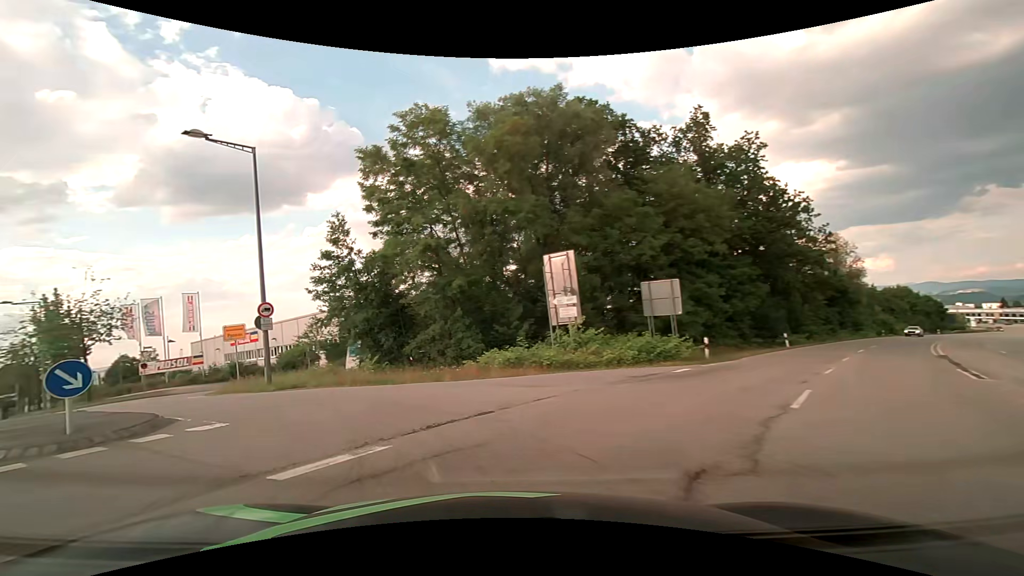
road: secondary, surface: asphalt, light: Day
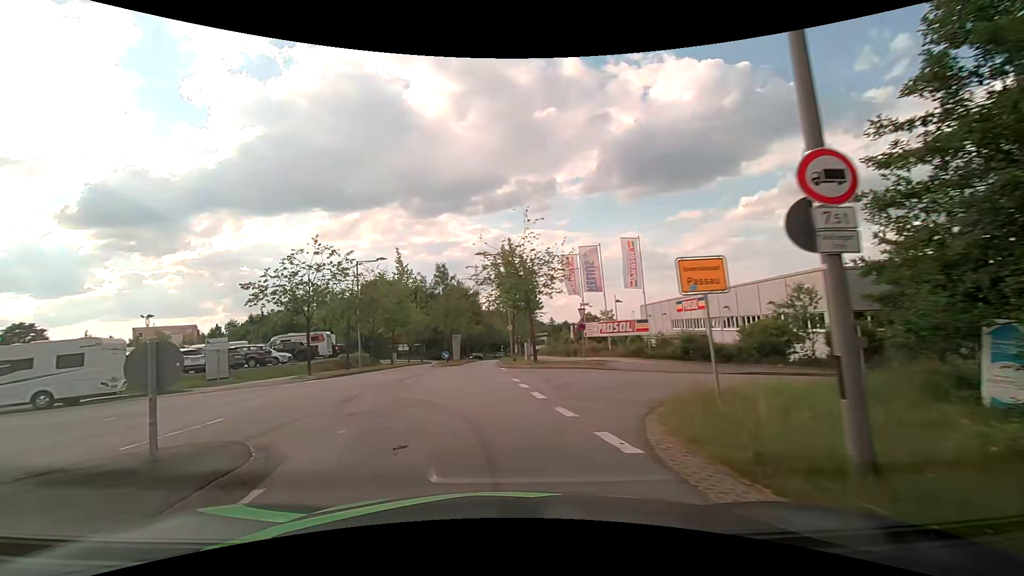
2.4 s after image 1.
(-6.6, +14.1) m; -48°
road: residential
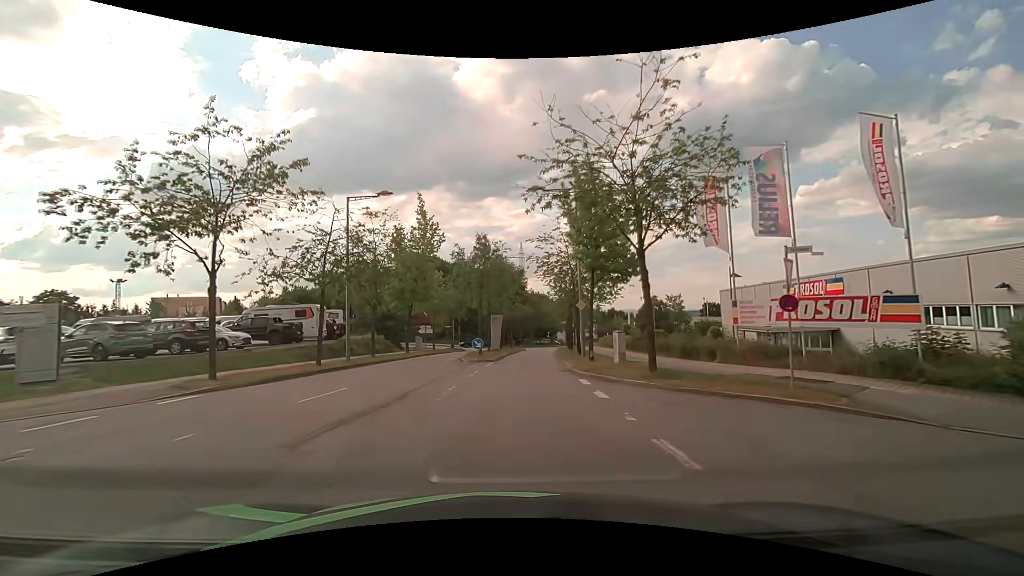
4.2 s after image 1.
(-1.5, +15.5) m; -6°
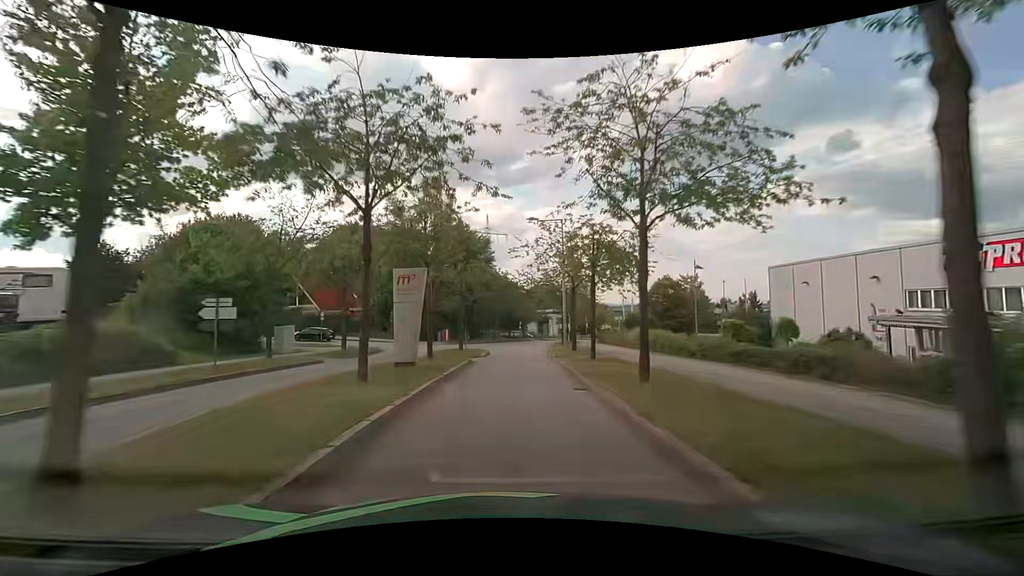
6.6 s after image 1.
(+0.9, +27.0) m; +4°
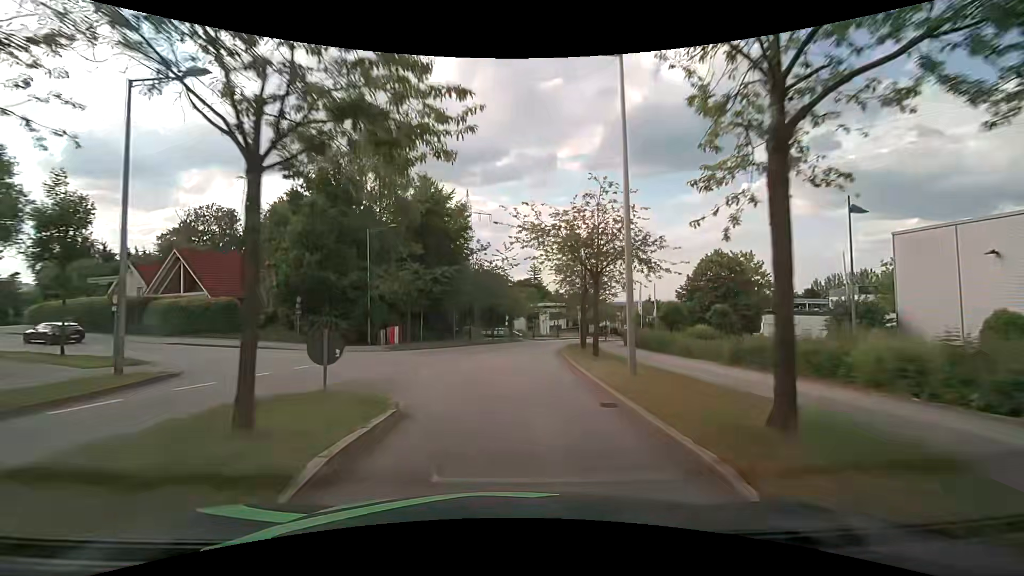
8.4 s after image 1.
(+0.2, +21.4) m; +2°
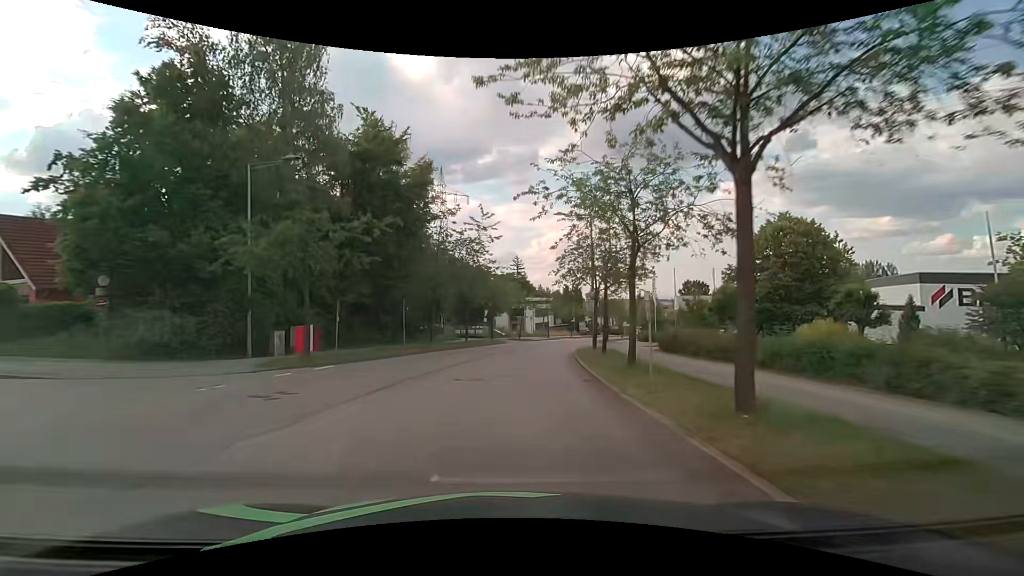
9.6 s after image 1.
(+0.2, +14.9) m; +2°
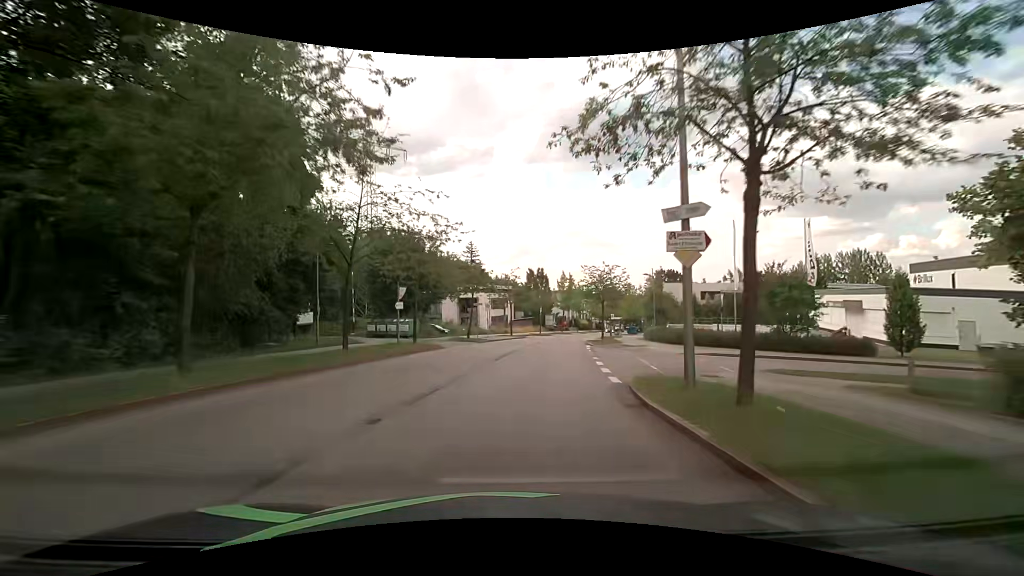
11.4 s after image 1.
(+0.8, +22.8) m; +5°
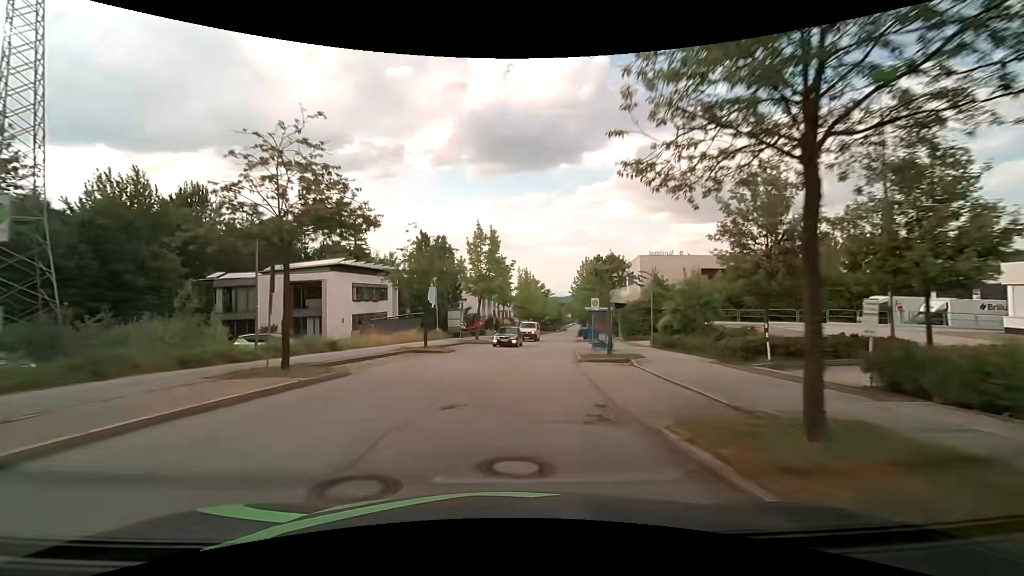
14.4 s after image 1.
(+3.6, +37.8) m; +10°
